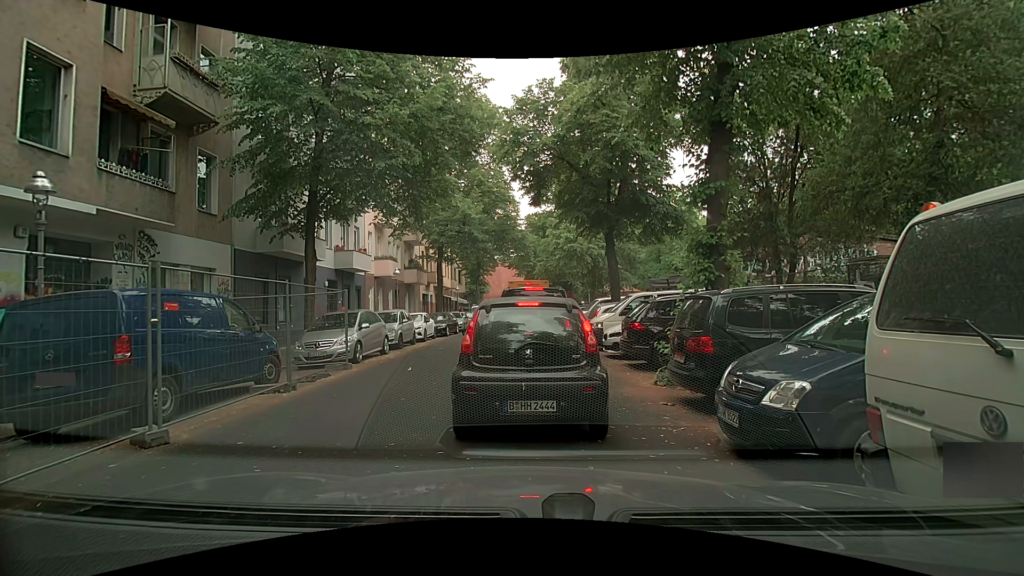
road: residential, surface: asphalt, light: Day
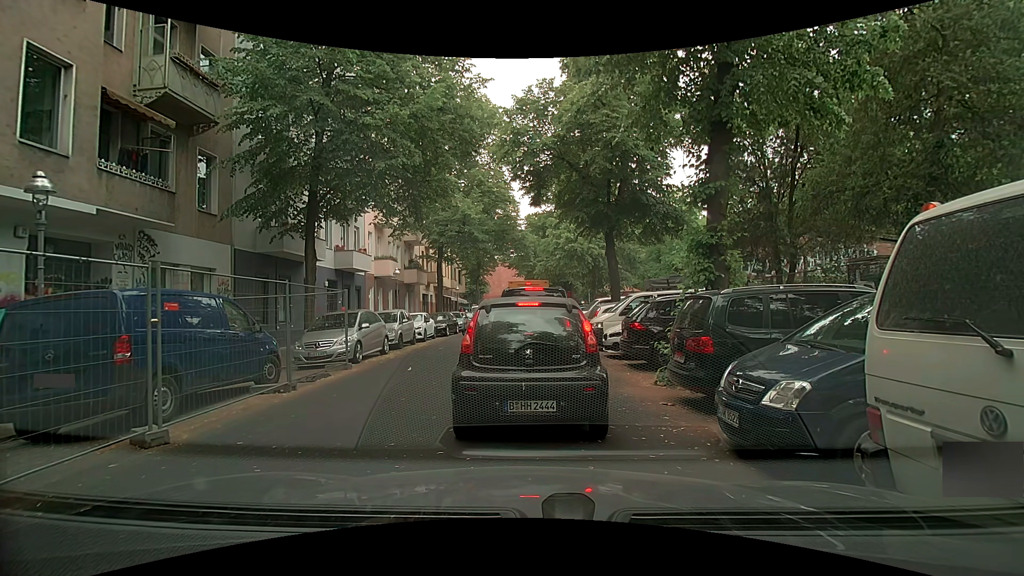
(0.0, 0.0) m; 0°
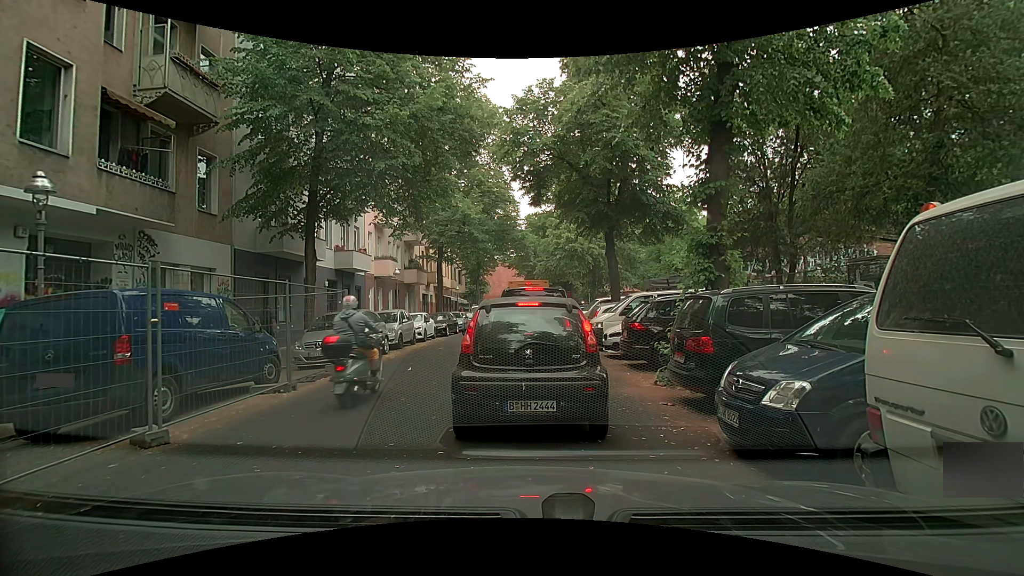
(0.0, 0.0) m; 0°
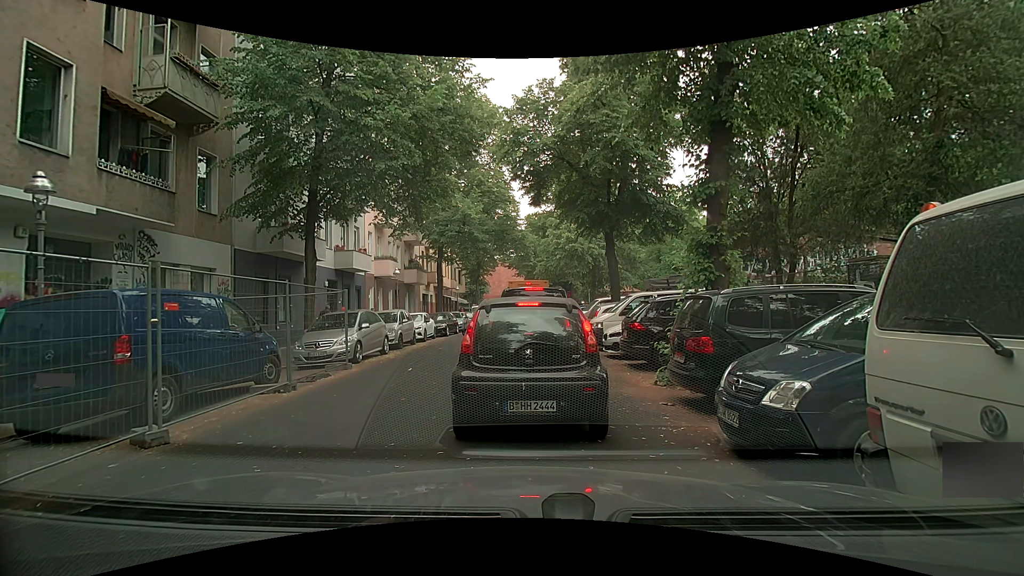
(0.0, 0.0) m; 0°
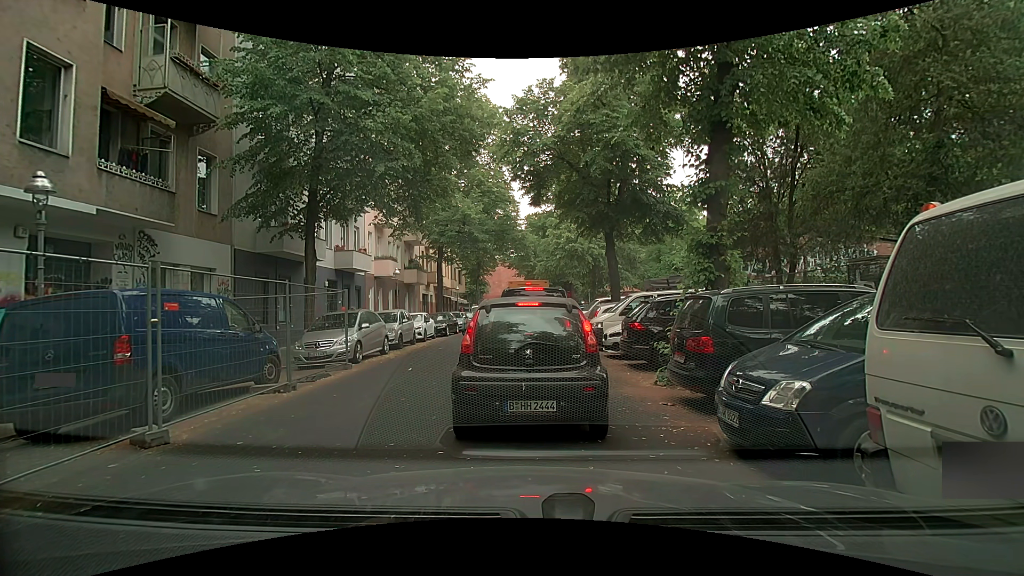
(0.0, 0.0) m; 0°
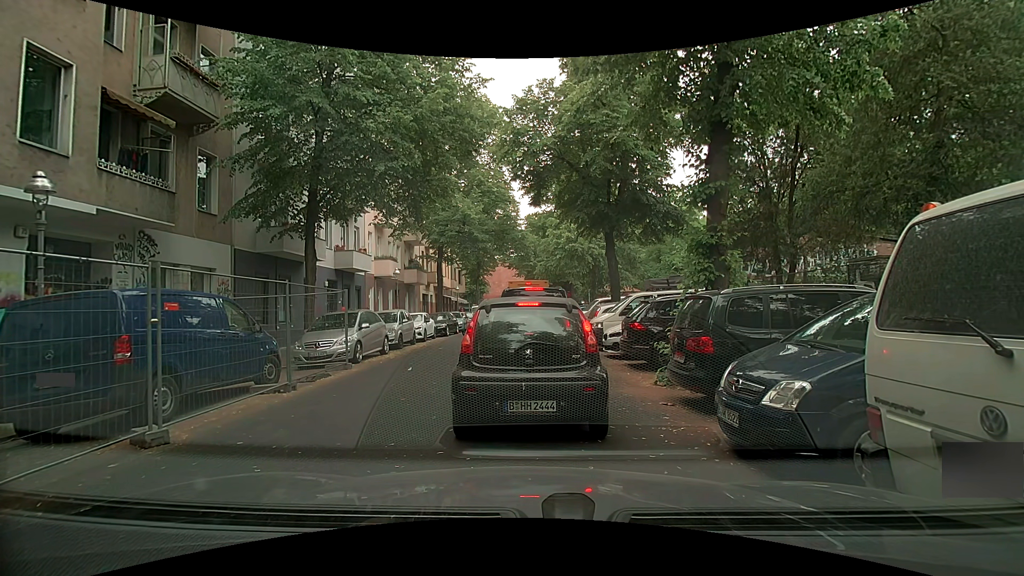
(0.0, 0.0) m; 0°
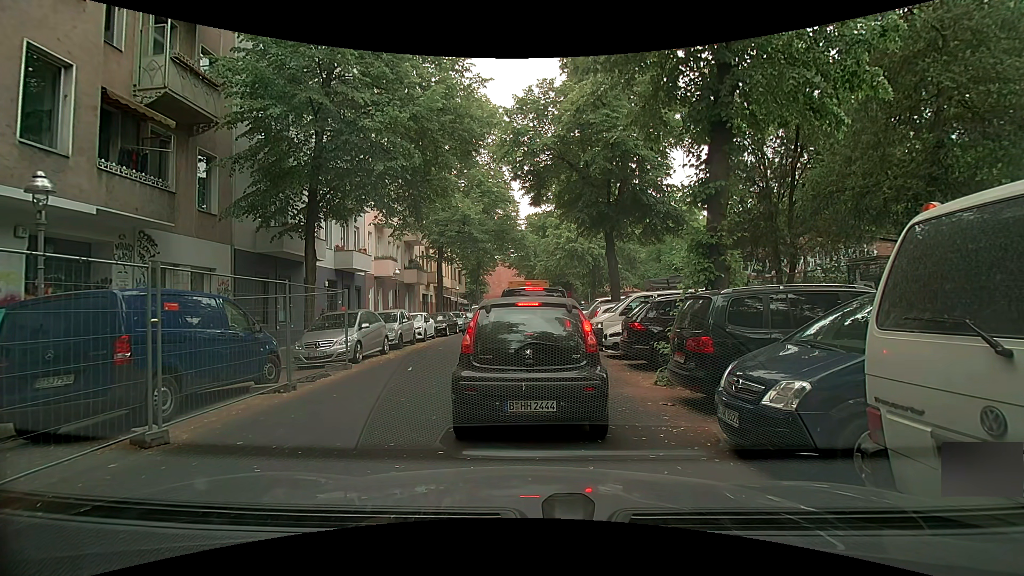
(0.0, 0.0) m; 0°
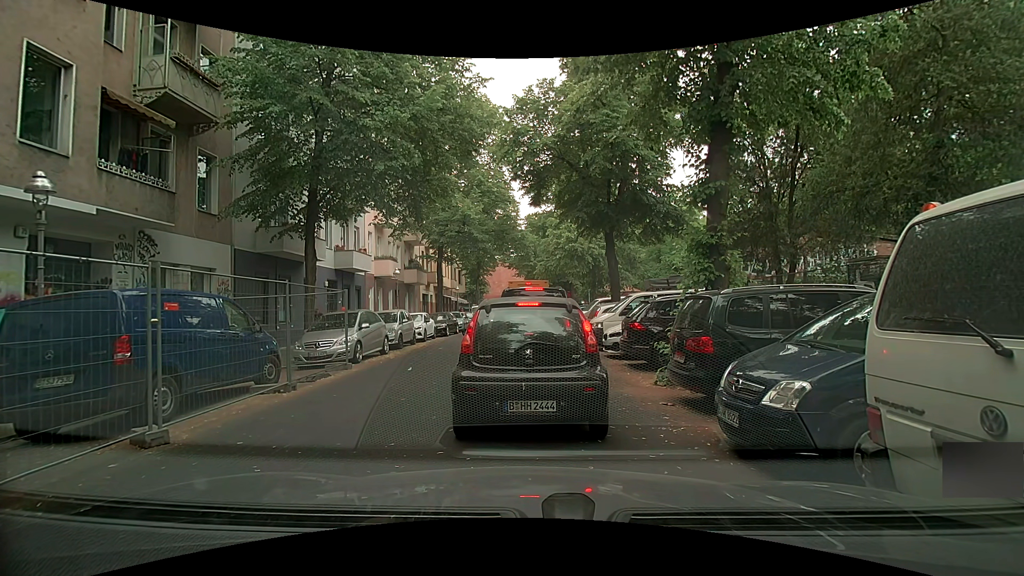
(0.0, 0.0) m; 0°
